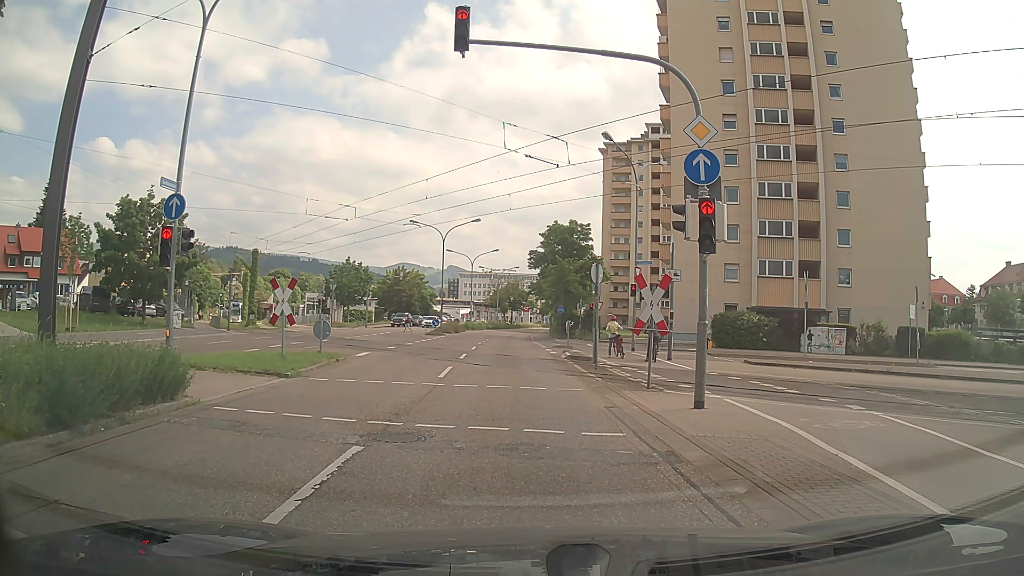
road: secondary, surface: asphalt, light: Day
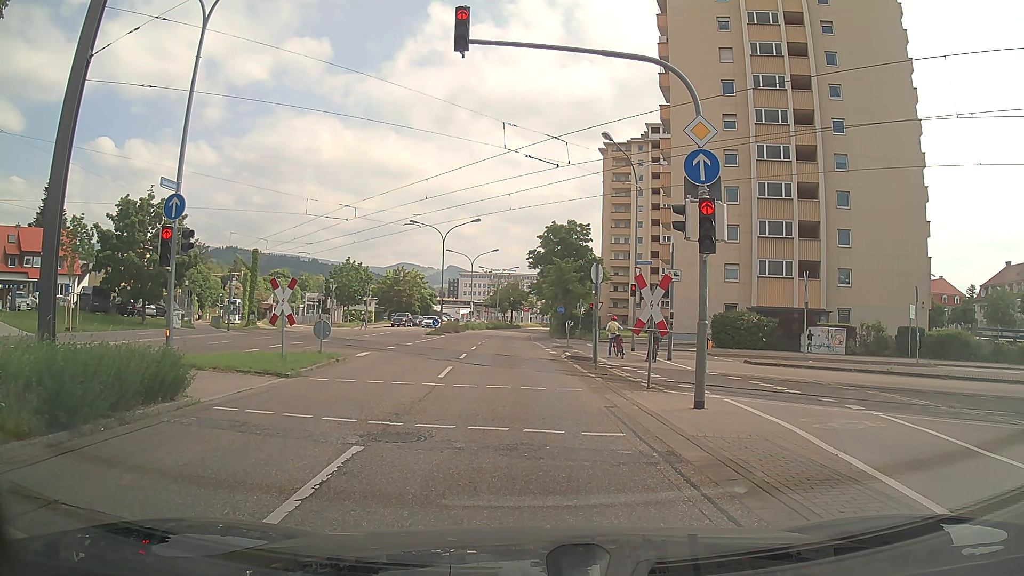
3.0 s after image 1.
(0.0, 0.0) m; 0°
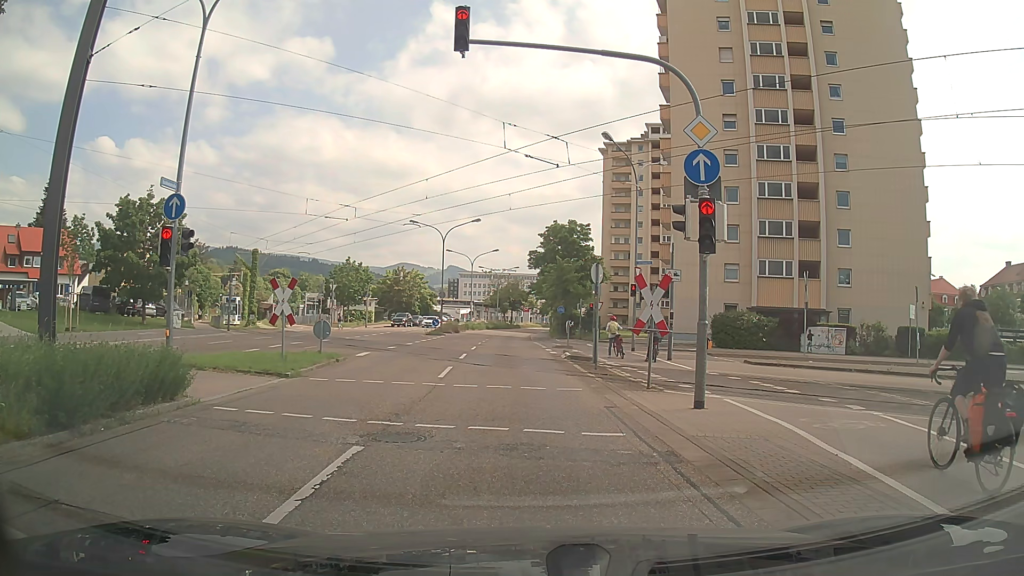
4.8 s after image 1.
(0.0, 0.0) m; 0°
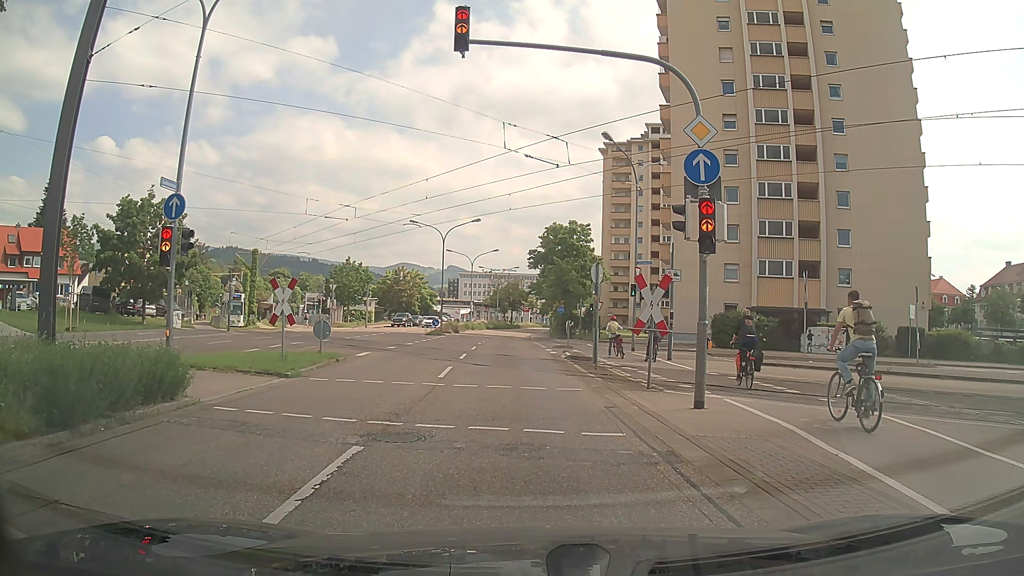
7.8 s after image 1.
(0.0, 0.0) m; 0°
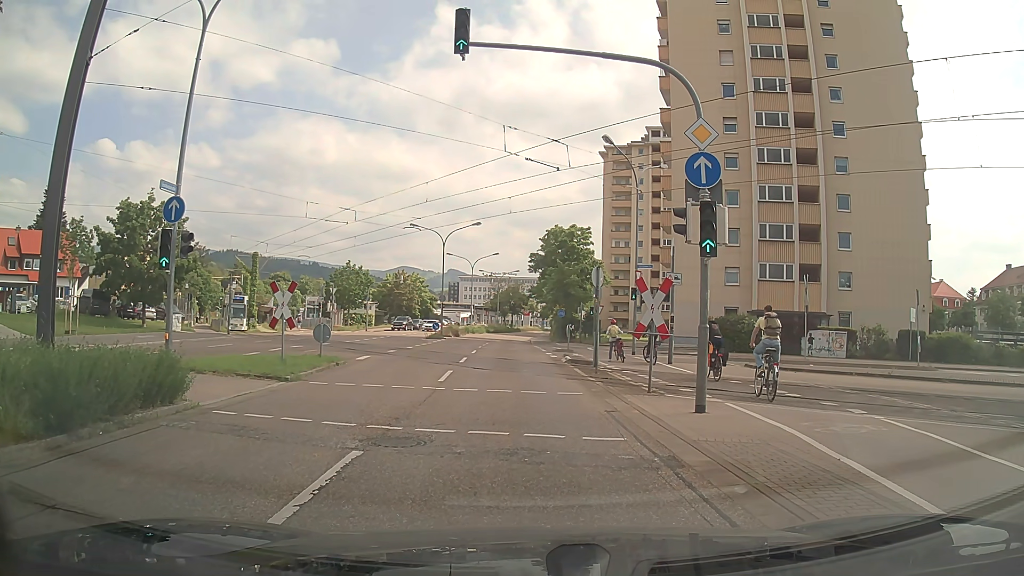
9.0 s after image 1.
(0.0, 0.0) m; 0°
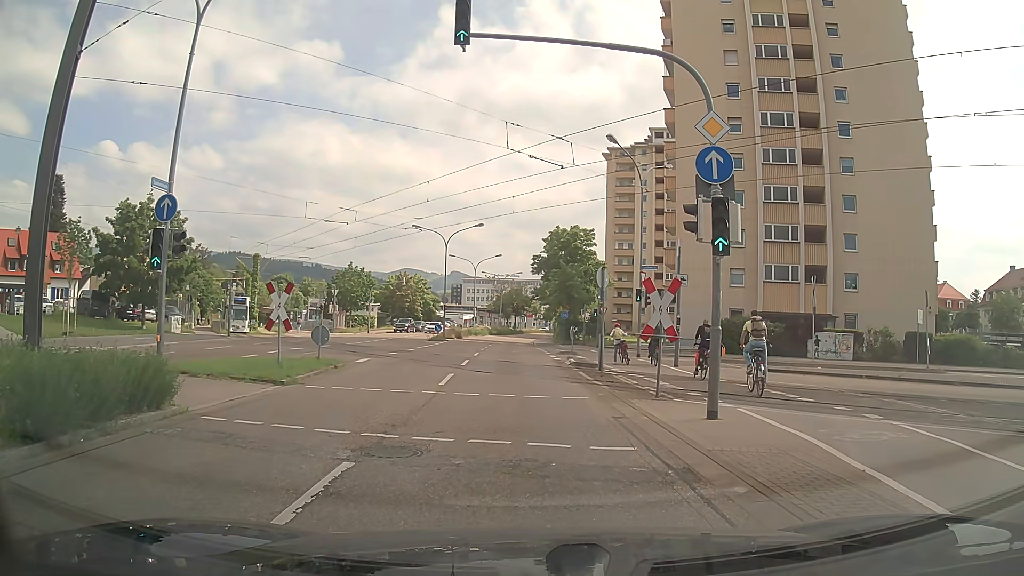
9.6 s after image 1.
(0.0, +0.6) m; +1°
